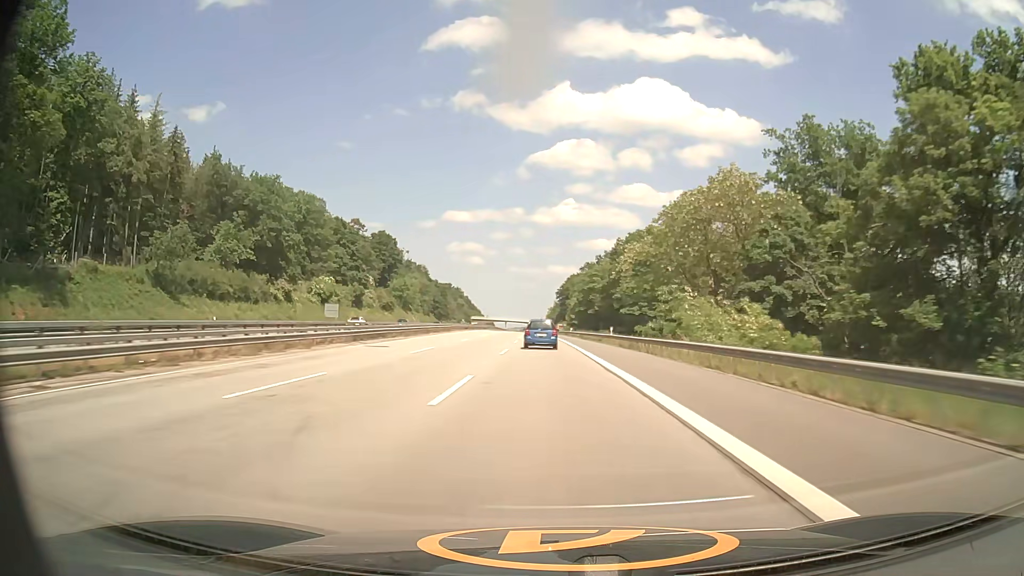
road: motorway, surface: asphalt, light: Day
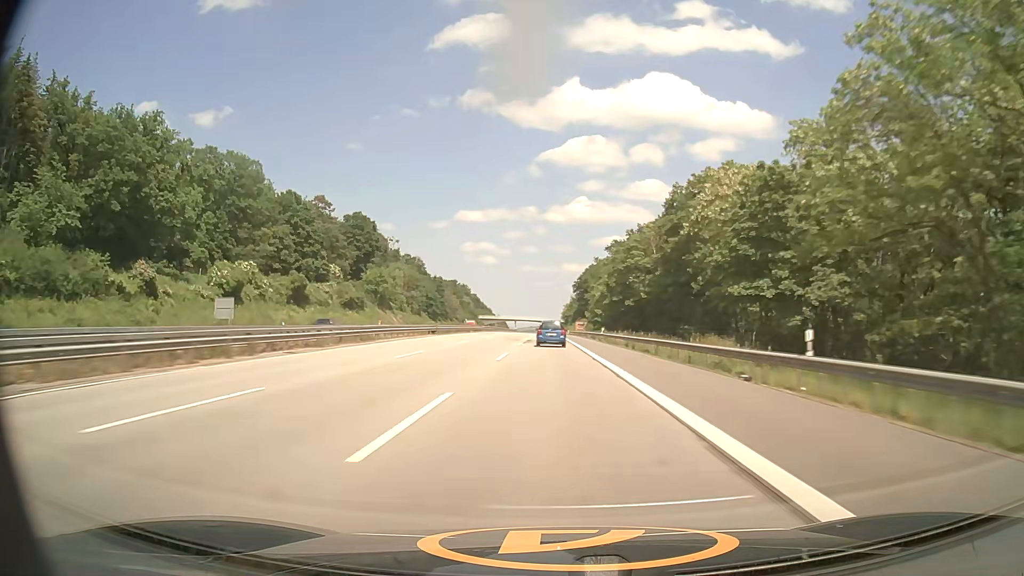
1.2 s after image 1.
(-0.5, +40.3) m; -2°
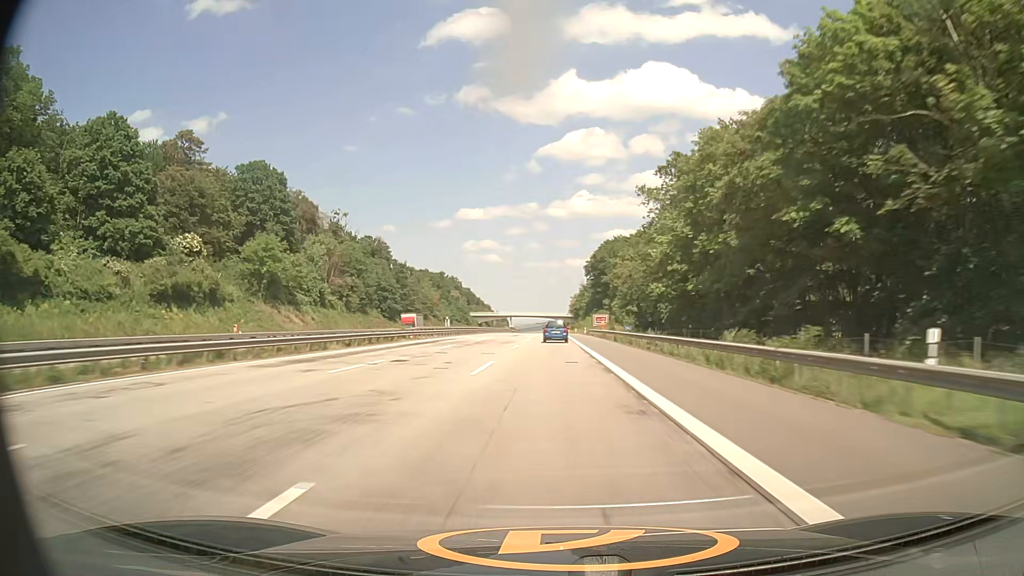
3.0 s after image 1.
(0.0, +61.3) m; 0°
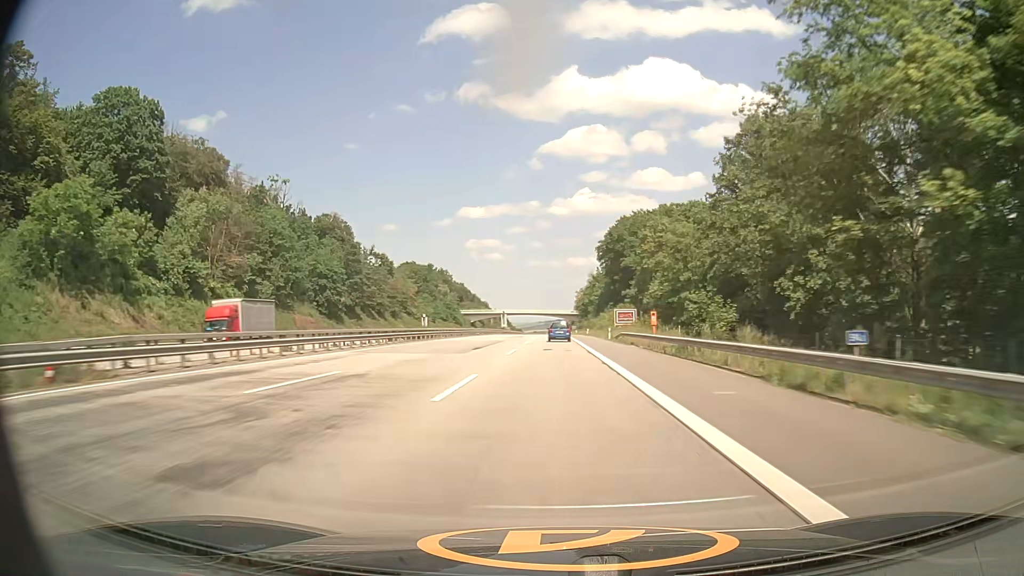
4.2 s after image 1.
(-0.2, +41.3) m; 0°
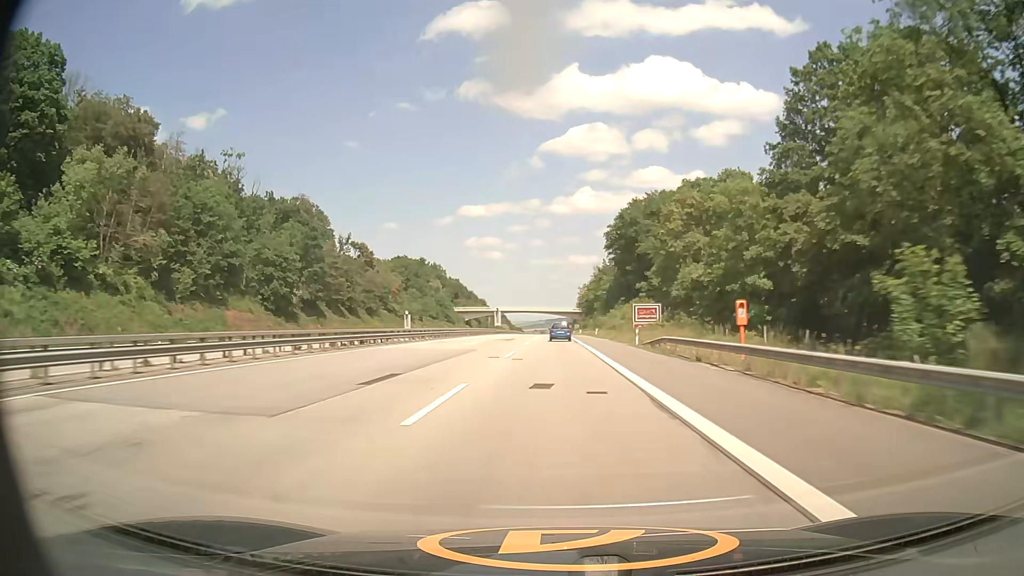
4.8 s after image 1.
(0.0, +20.8) m; 0°
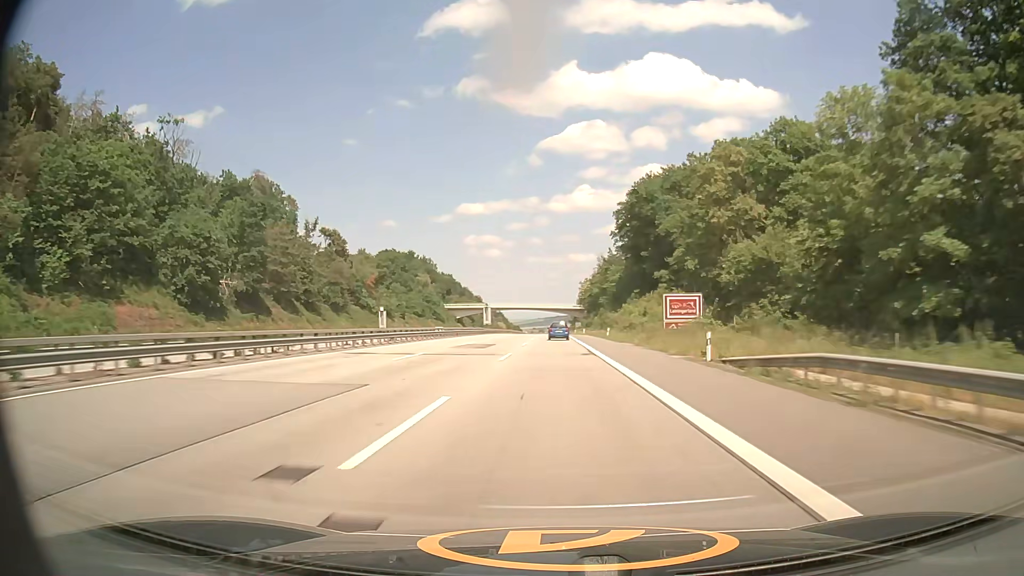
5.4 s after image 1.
(0.0, +20.8) m; 0°
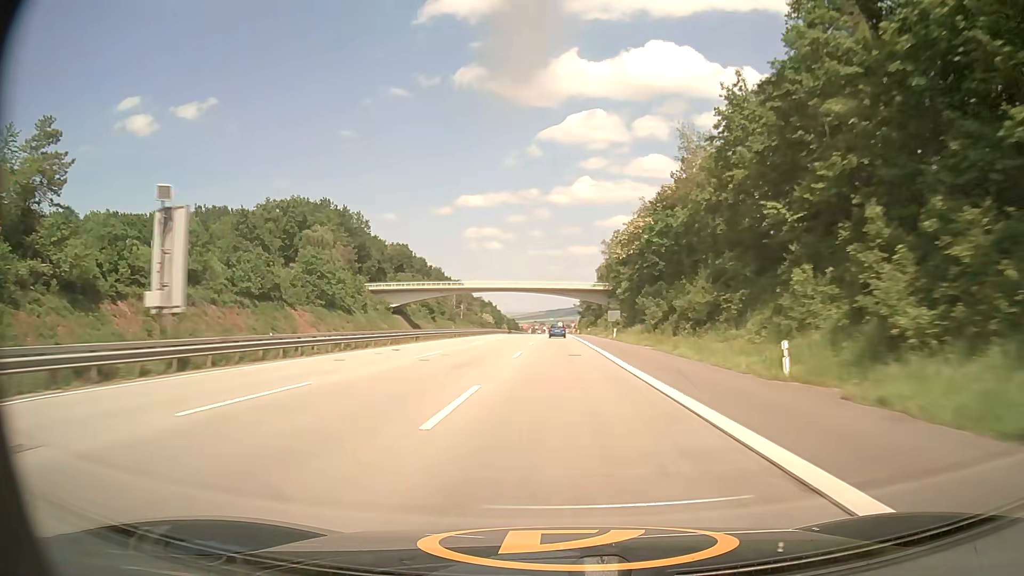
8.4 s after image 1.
(-0.1, +105.2) m; 0°
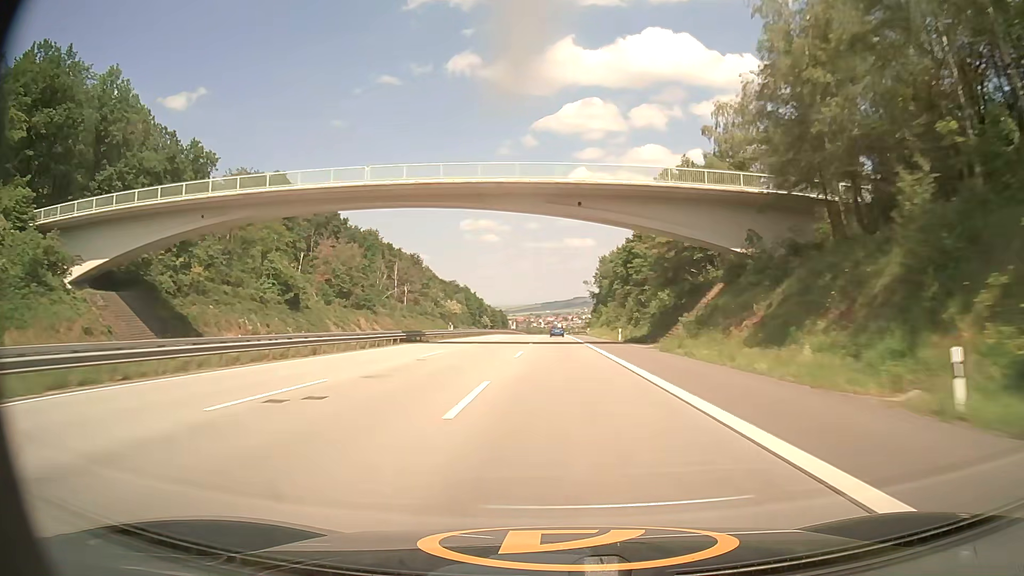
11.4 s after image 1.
(+0.2, +106.8) m; 0°
(0, +10) (0, +20) (0, +30) (0, +40) (0, +50) (0, +60) (0, +70) (0, +80) (0, +90) (0, +100) m
